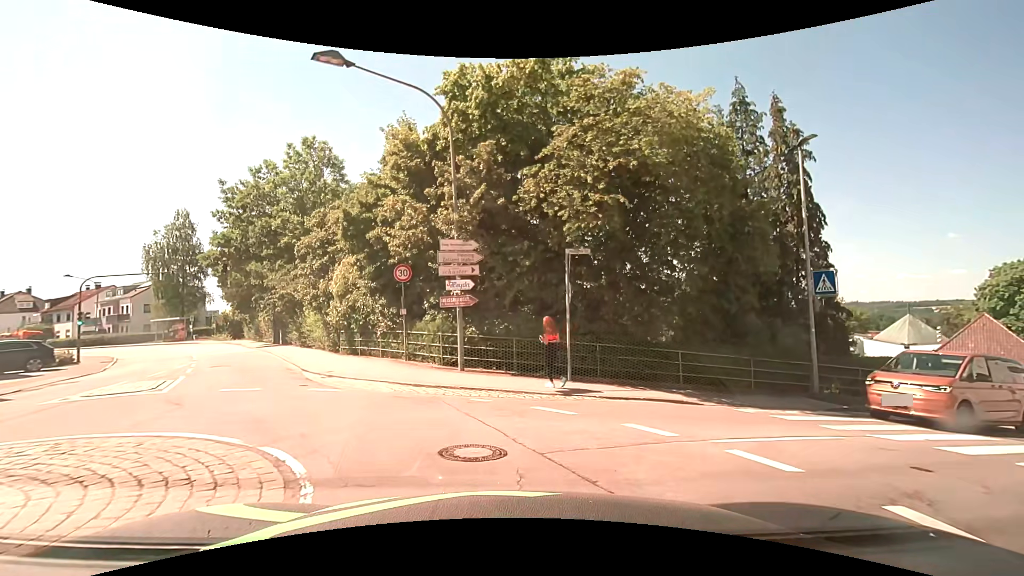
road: unclassified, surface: asphalt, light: Day
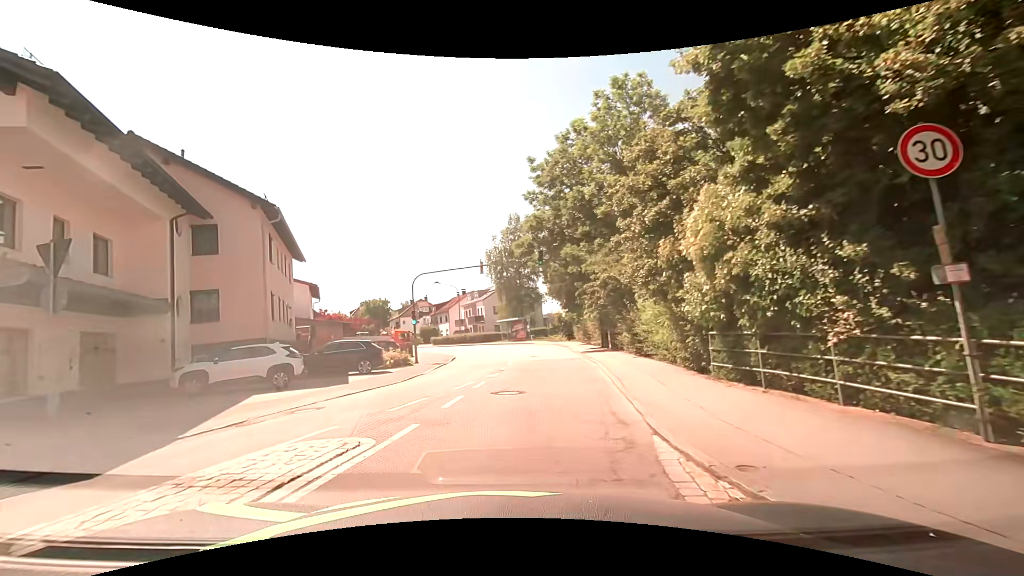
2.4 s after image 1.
(-3.0, +10.8) m; -36°
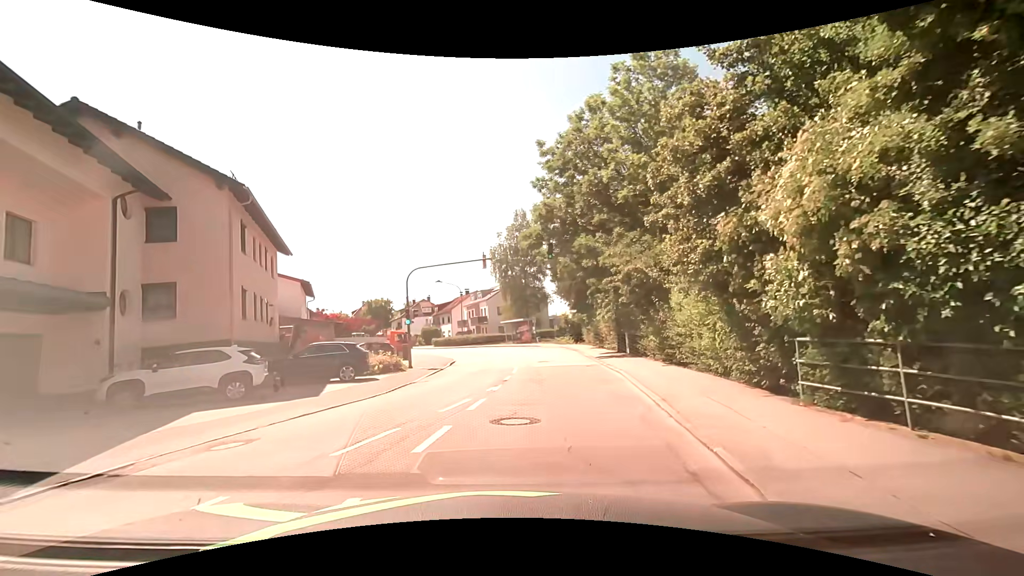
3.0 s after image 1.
(0.0, +3.3) m; -1°
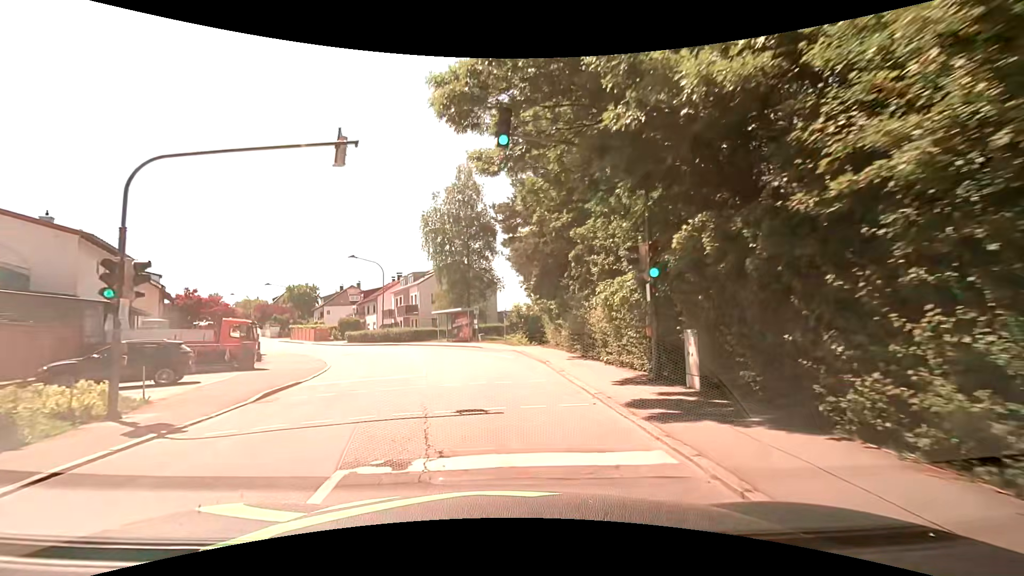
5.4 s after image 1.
(+1.5, +16.2) m; +6°
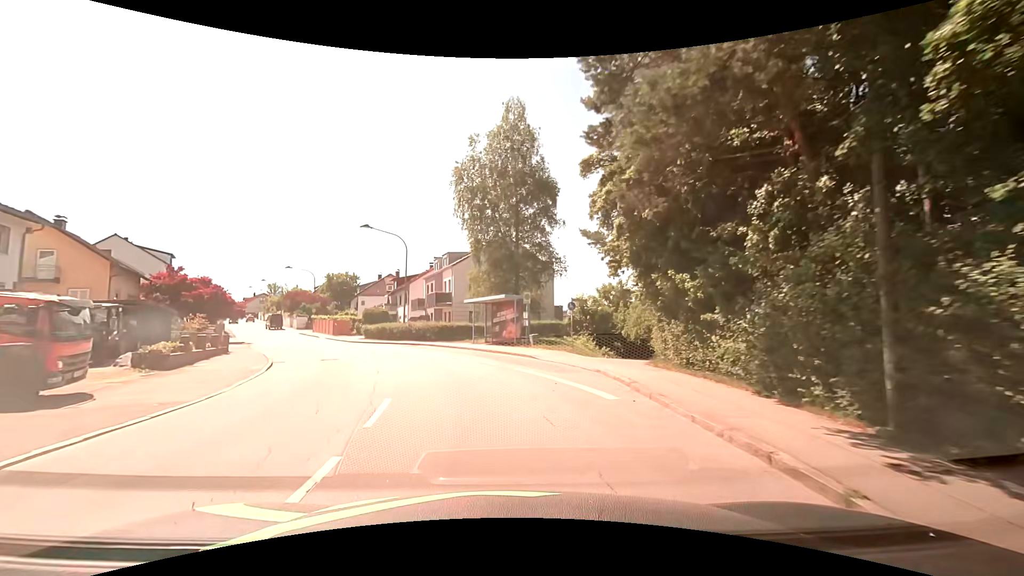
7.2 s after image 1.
(-0.4, +14.0) m; -5°
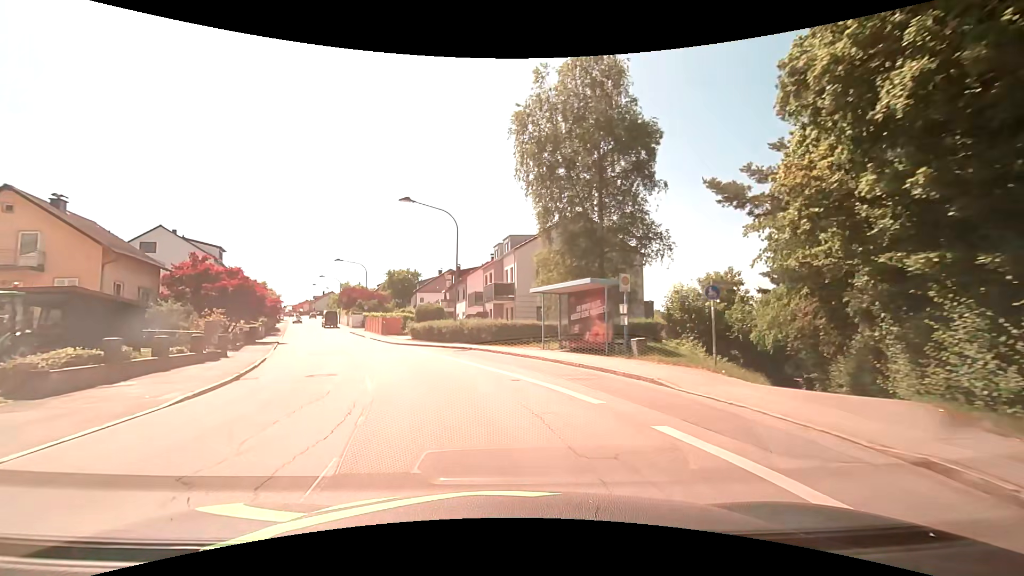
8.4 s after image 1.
(-0.6, +9.2) m; -8°
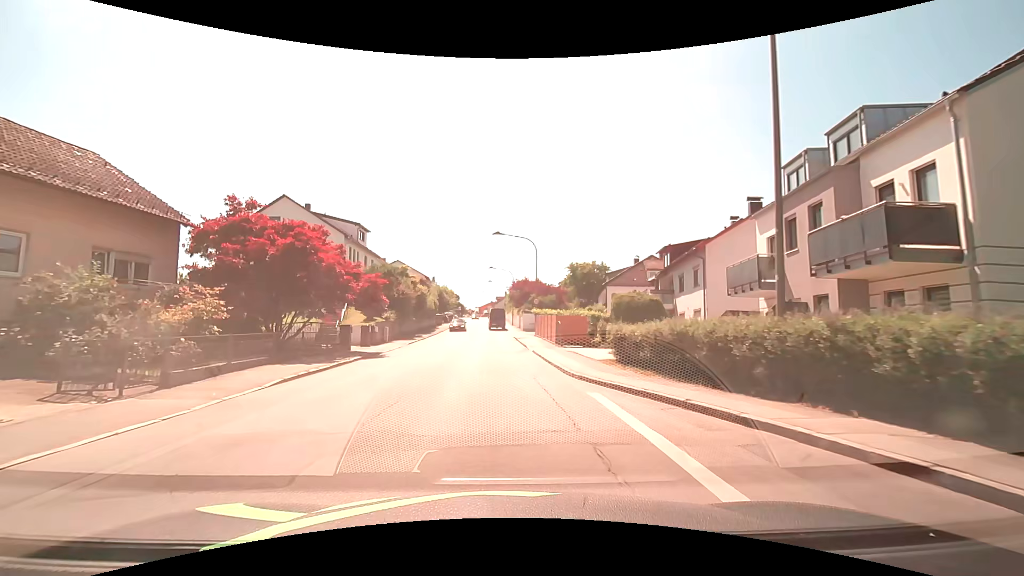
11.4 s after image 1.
(-4.1, +22.4) m; -20°
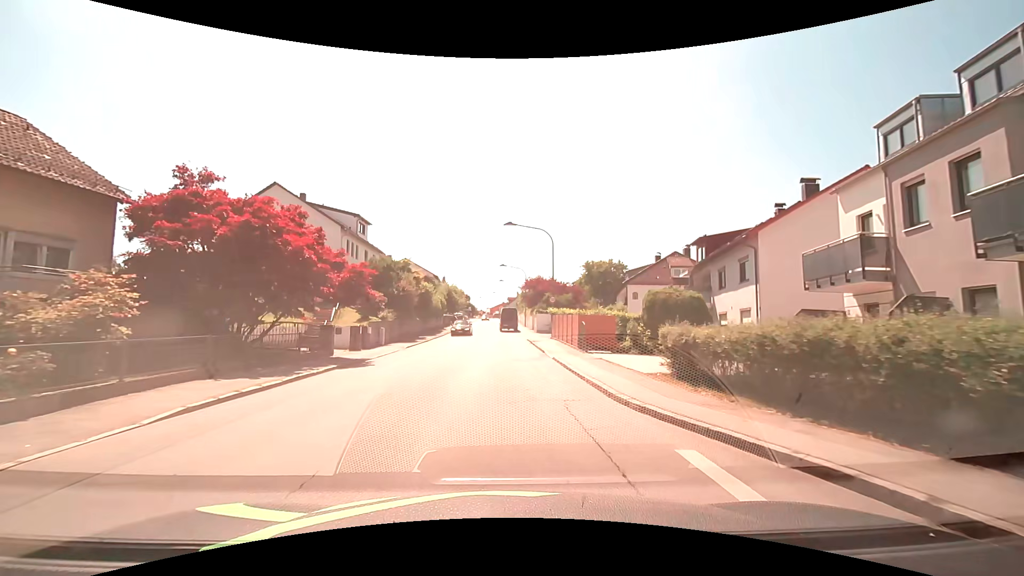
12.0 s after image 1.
(-0.1, +4.6) m; -2°
